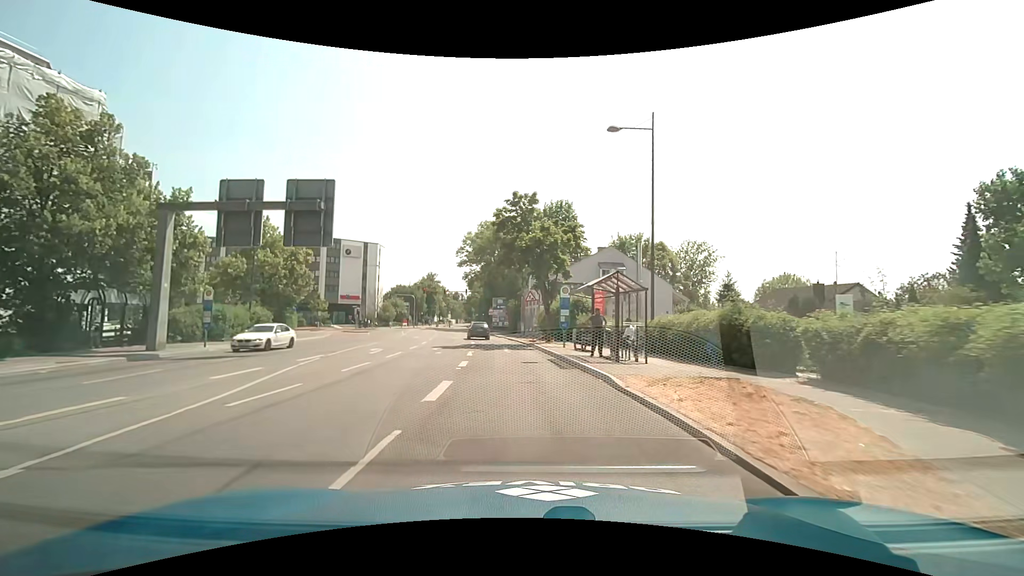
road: secondary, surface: asphalt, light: Day
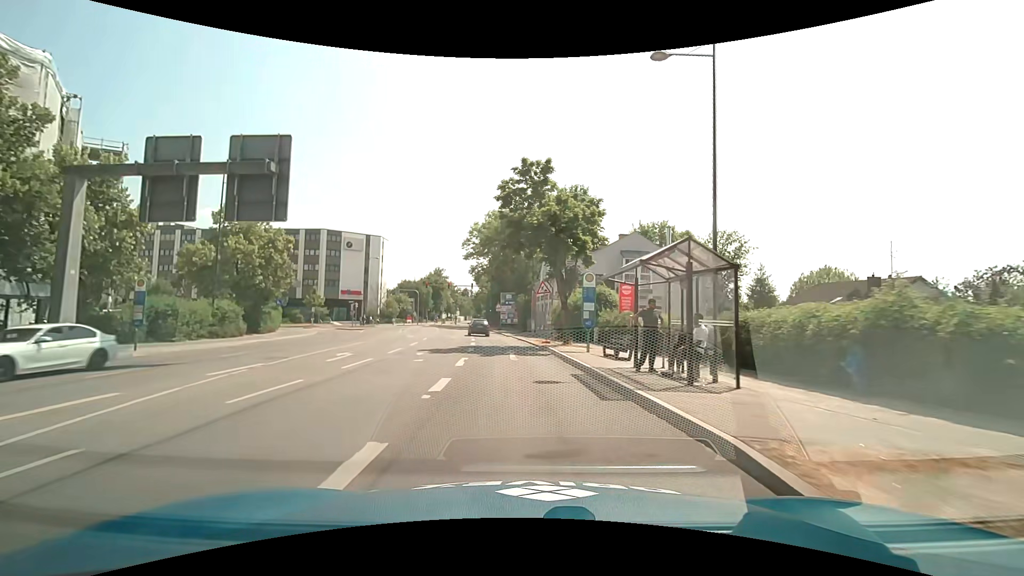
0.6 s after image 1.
(0.0, +6.1) m; -2°
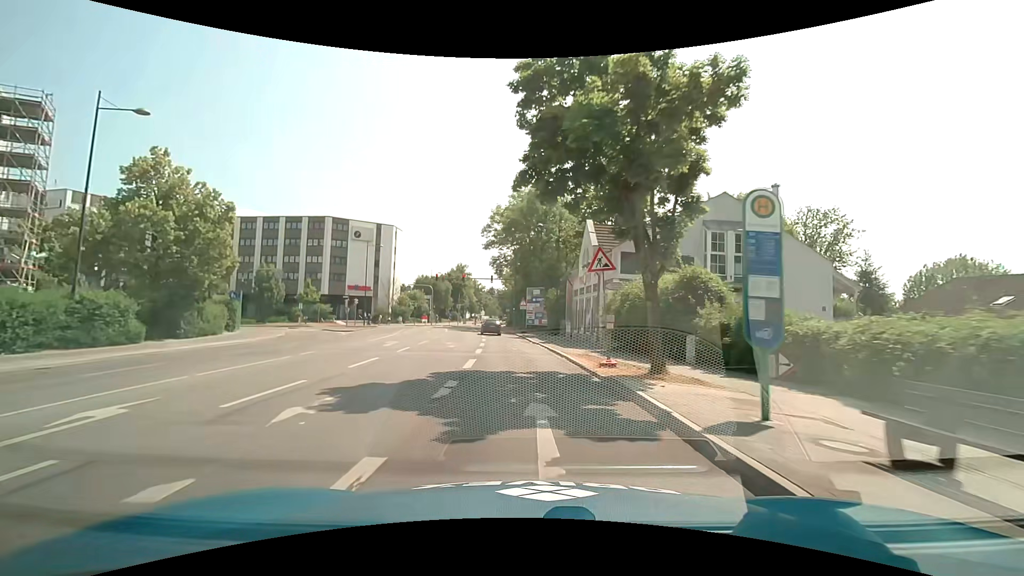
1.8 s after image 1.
(-0.3, +12.8) m; -3°
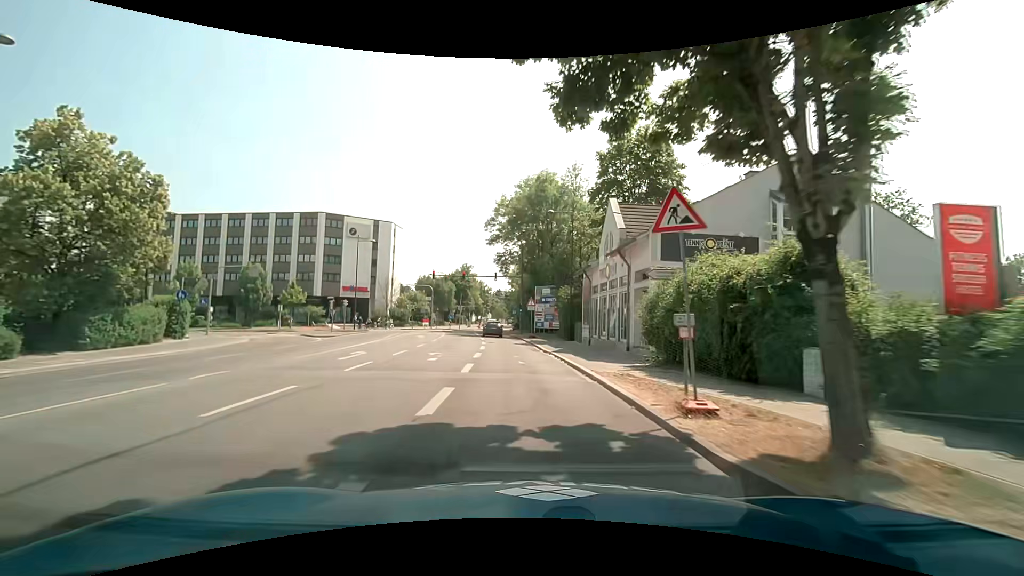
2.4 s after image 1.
(-0.1, +6.7) m; -1°
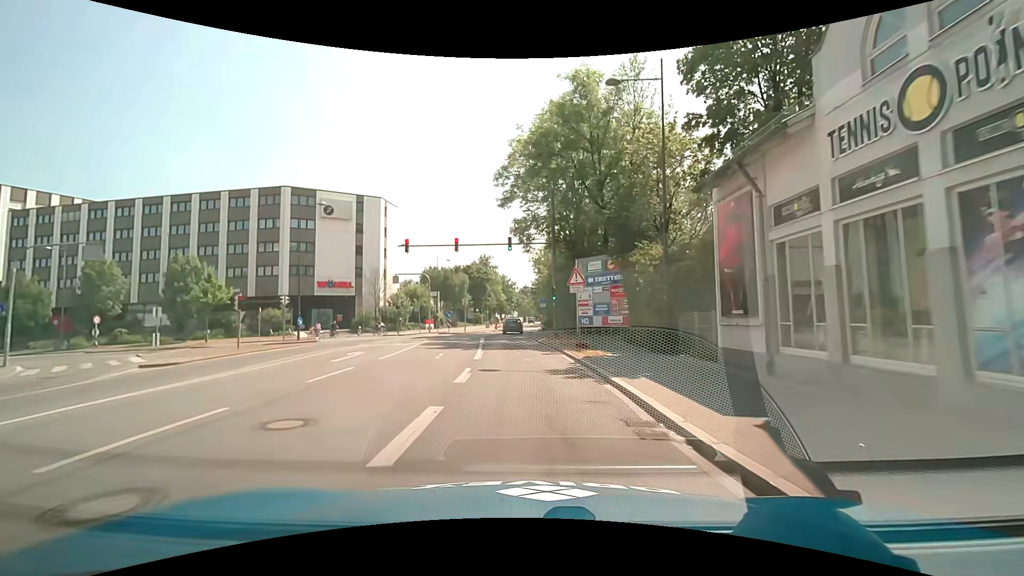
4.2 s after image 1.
(-0.5, +20.9) m; -3°
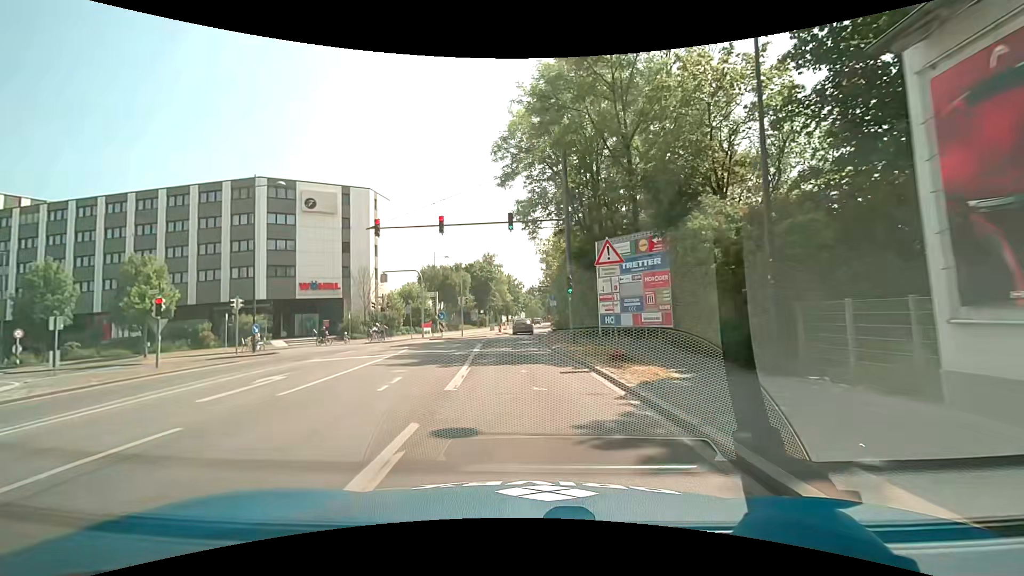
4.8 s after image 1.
(0.0, +7.3) m; -1°
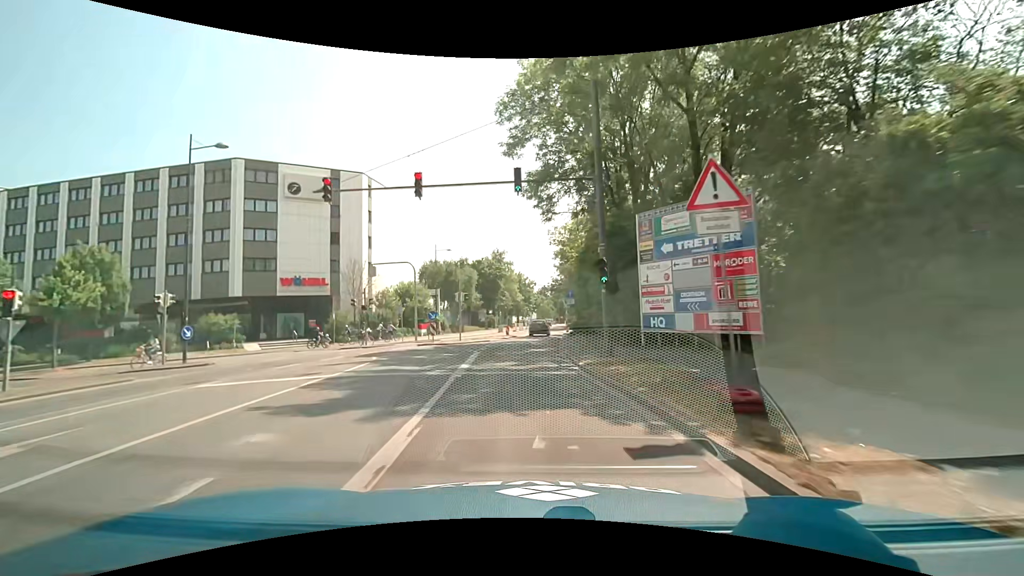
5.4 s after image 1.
(-0.1, +7.4) m; -1°
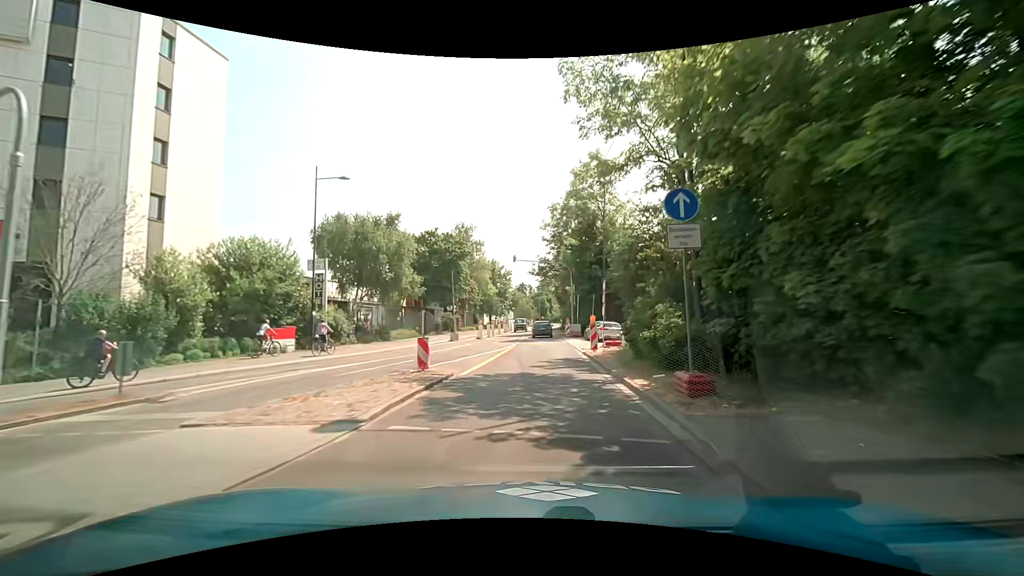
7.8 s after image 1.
(-0.1, +30.3) m; +2°
(0, +10) (0, +20) (+1, +30) (+1, +40) (+1, +50) (+2, +60) (+2, +70) (+3, +80) (+3, +90) (+4, +100) m
